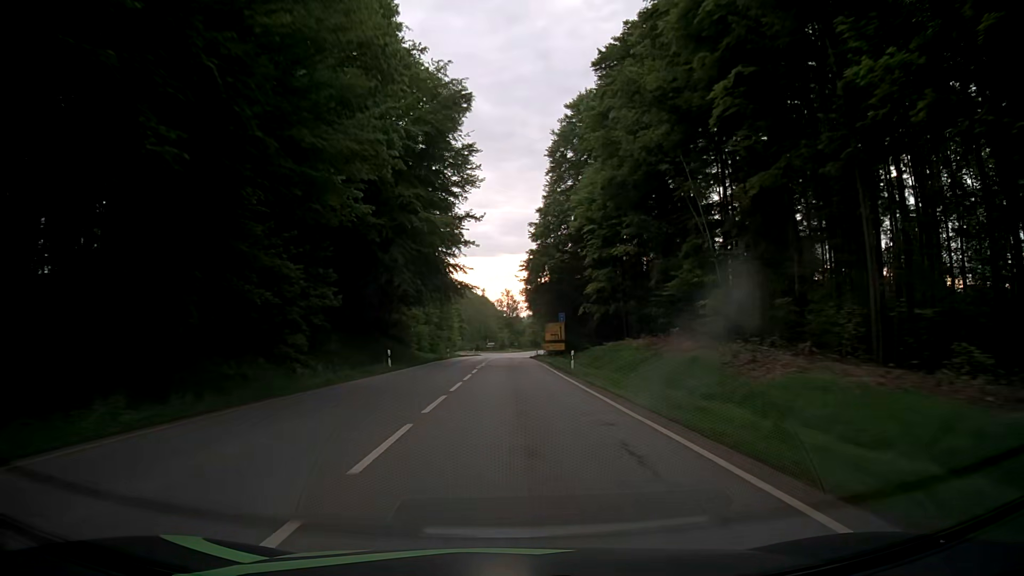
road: secondary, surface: asphalt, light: Day
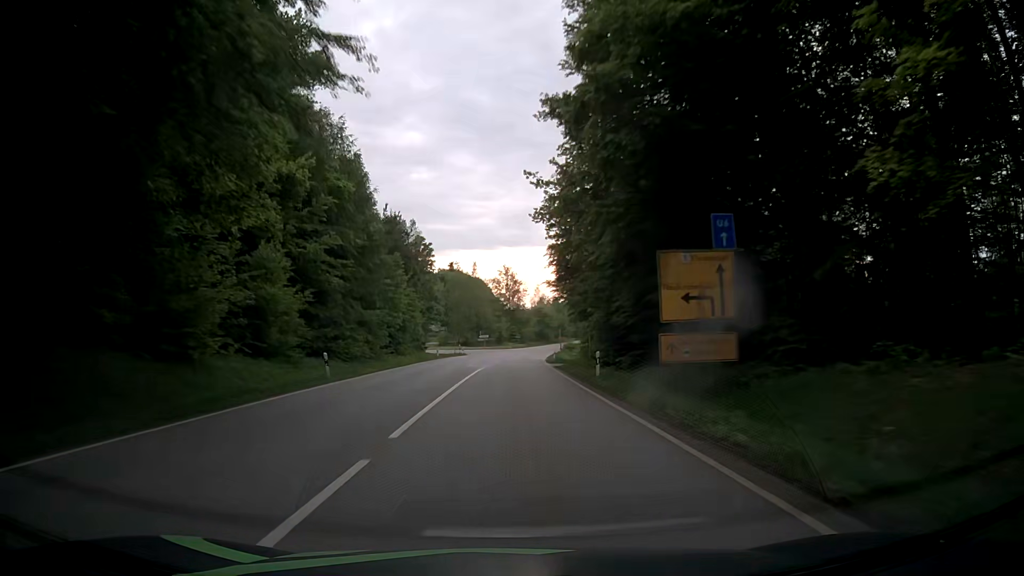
(0.0, +50.9) m; 0°
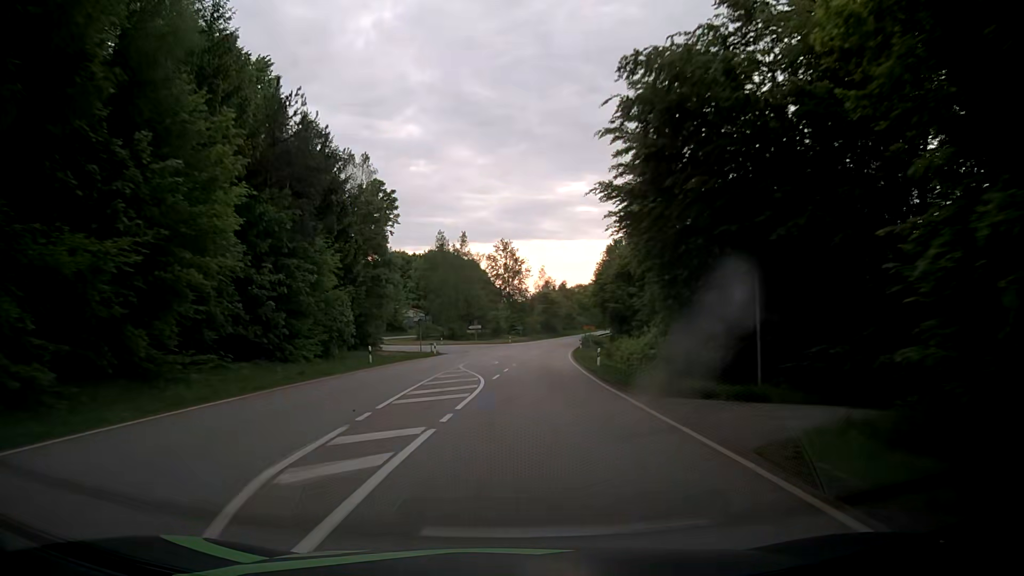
(-0.2, +33.9) m; -1°
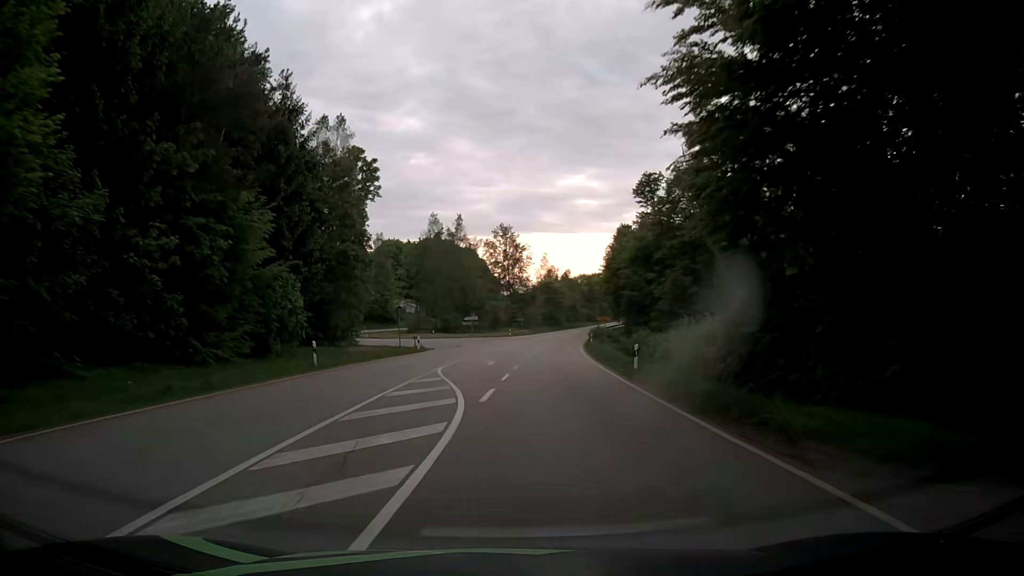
(+0.1, +10.4) m; +1°
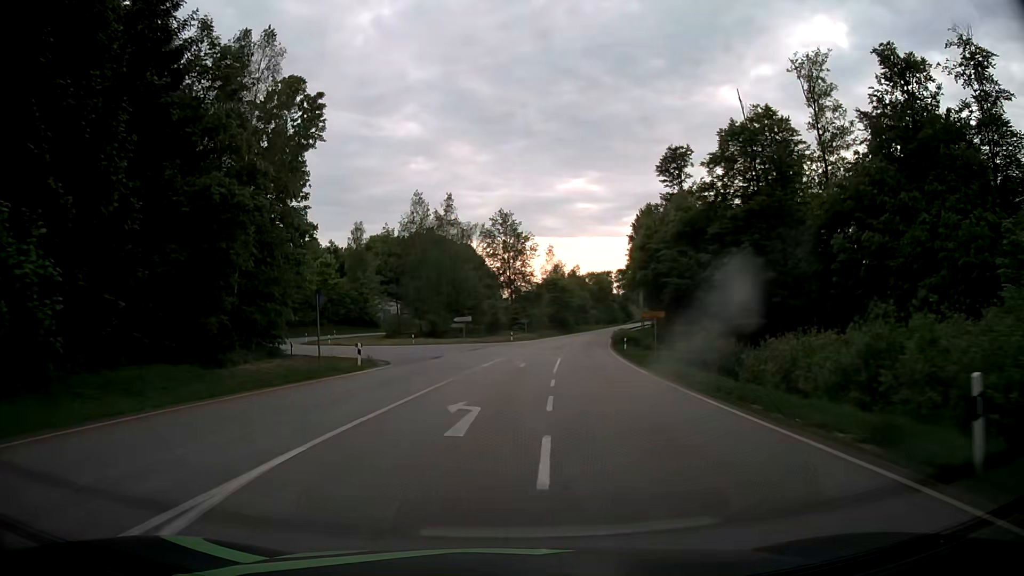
(-0.1, +19.1) m; 0°
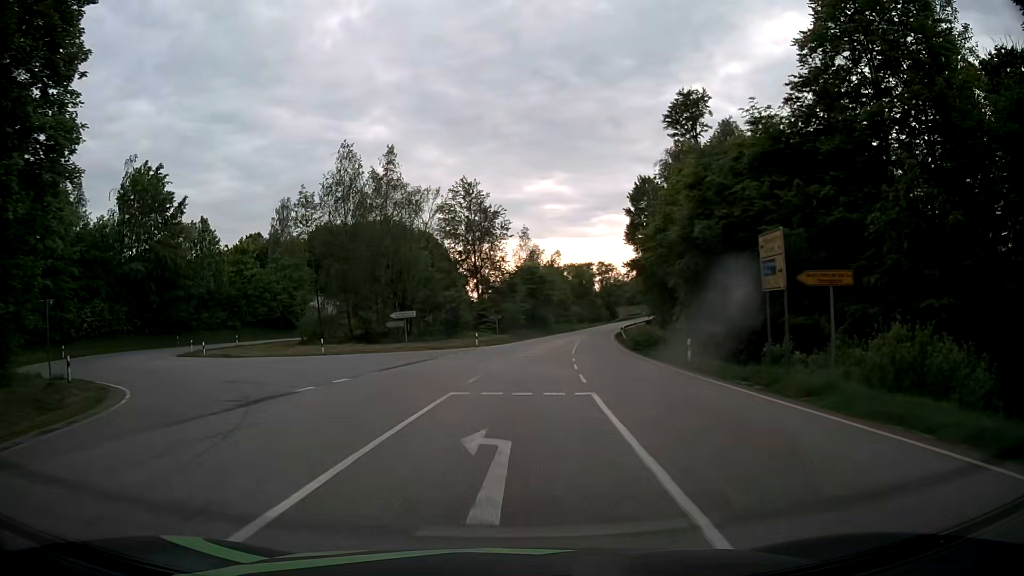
(+0.5, +23.8) m; +3°
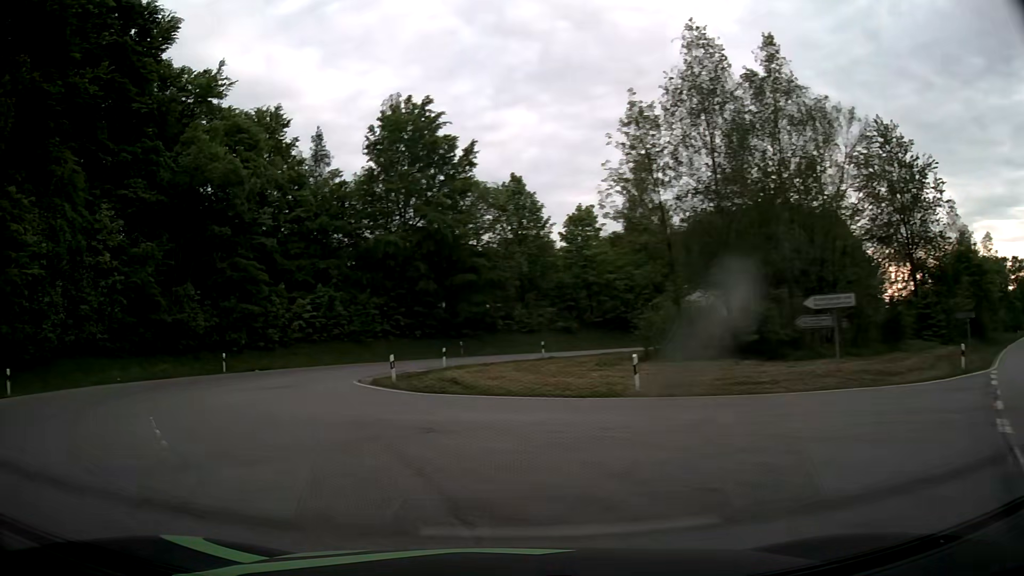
(-3.7, +26.2) m; -33°
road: tertiary
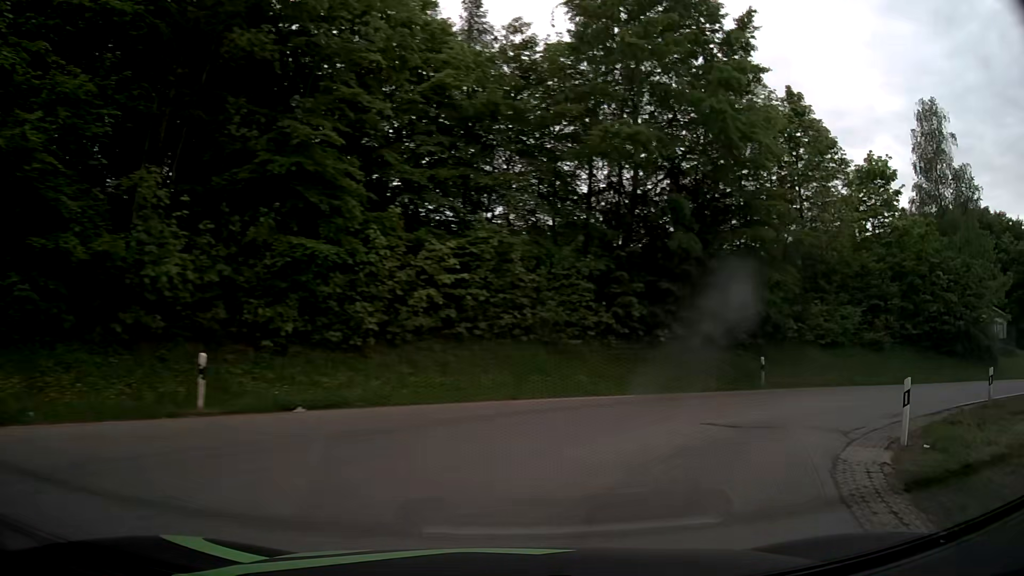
(-8.1, +23.8) m; -12°
(+2, +10) (+9, +17) (+18, +21) (+28, +23) (+37, +25) (+47, +28) (+56, +31) (+66, +36) (+74, +41) (+82, +47) m
